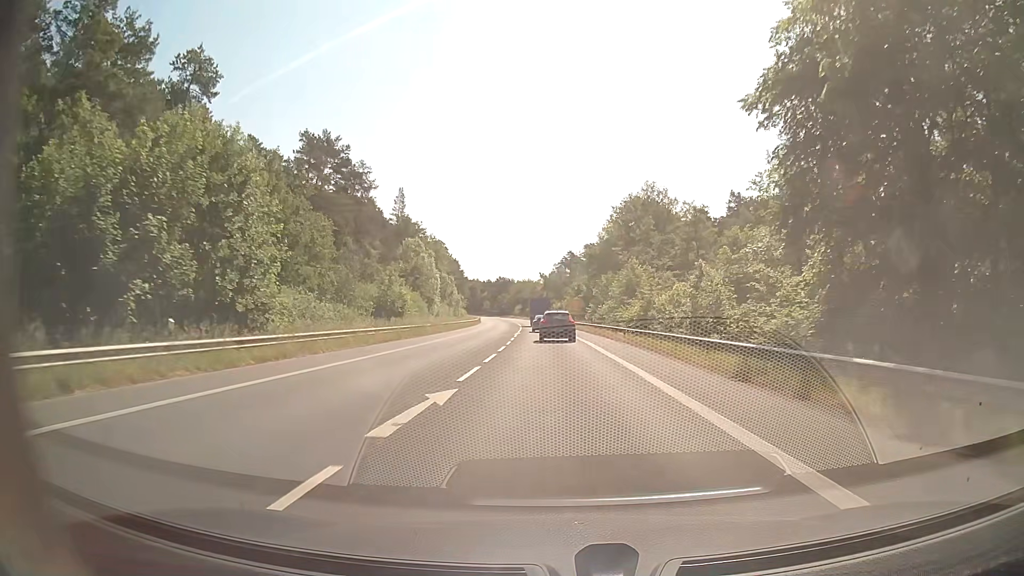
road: secondary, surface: asphalt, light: Day
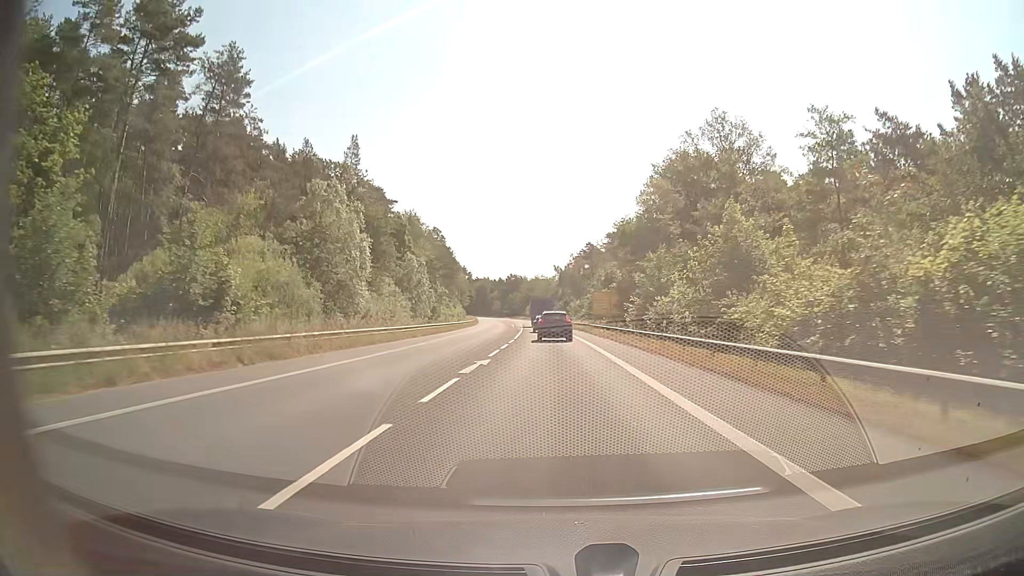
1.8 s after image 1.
(-0.4, +33.6) m; -1°
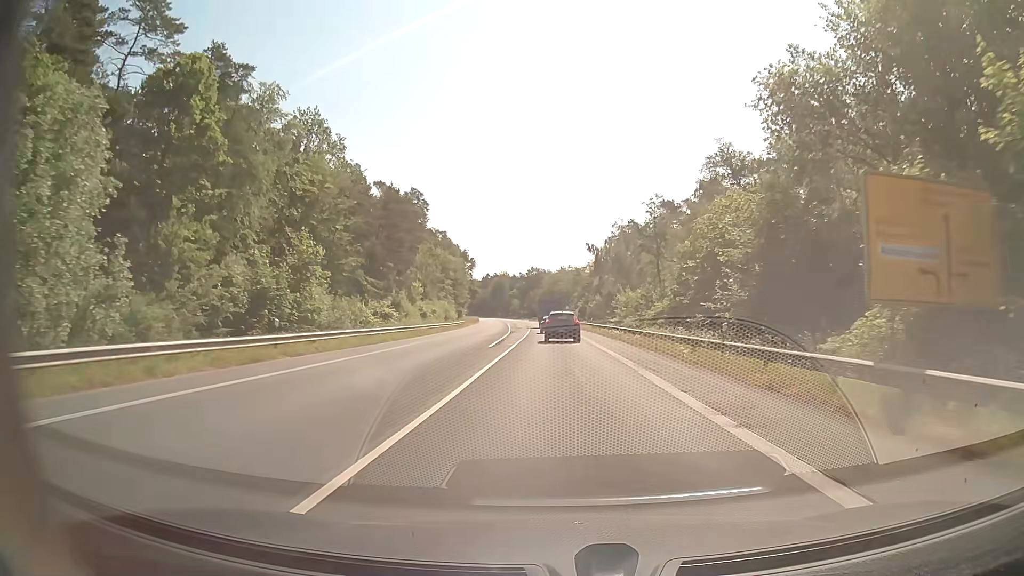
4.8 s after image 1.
(-1.3, +56.3) m; -2°
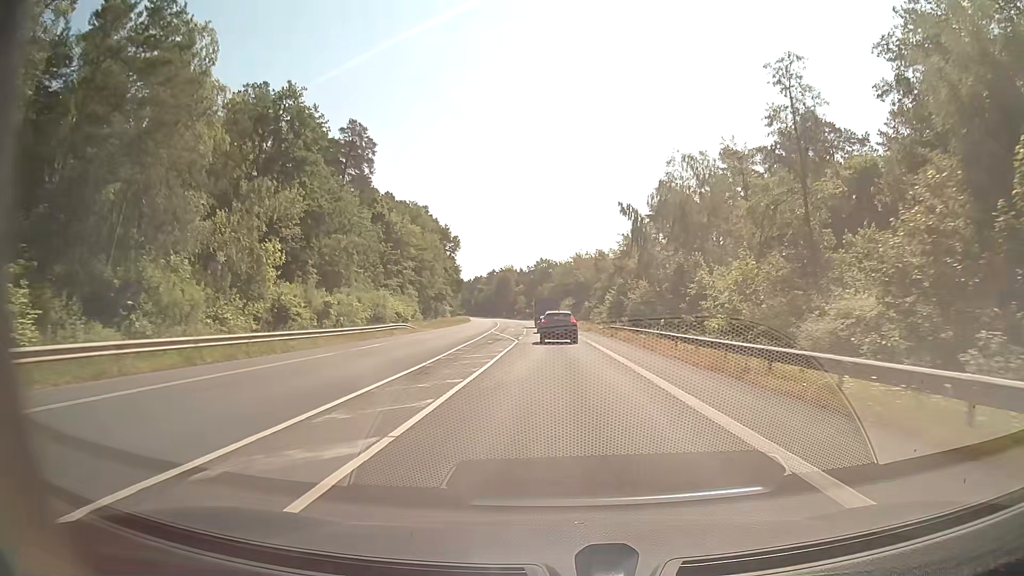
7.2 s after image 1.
(-0.3, +44.2) m; -1°
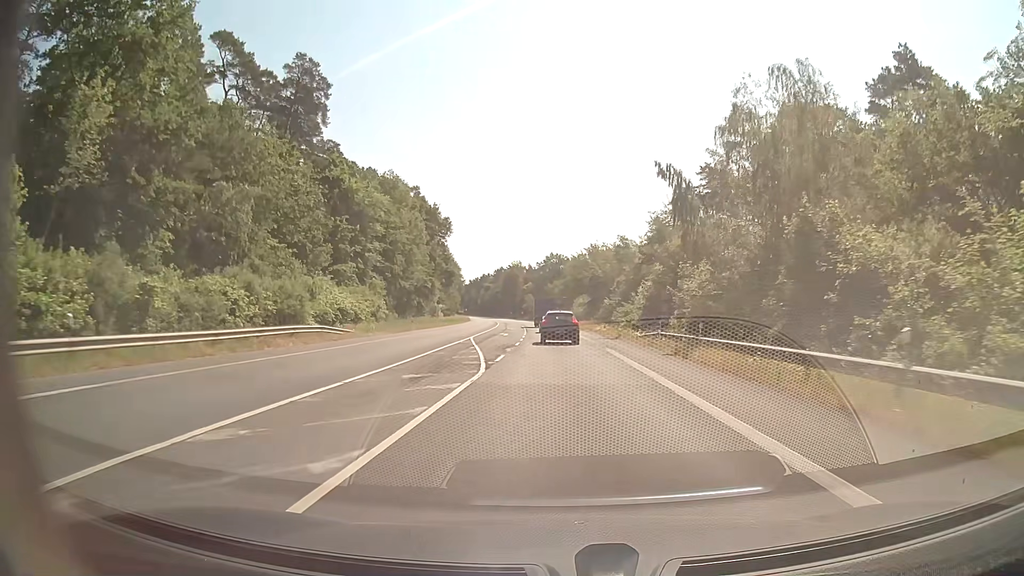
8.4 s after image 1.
(-0.2, +21.6) m; -1°
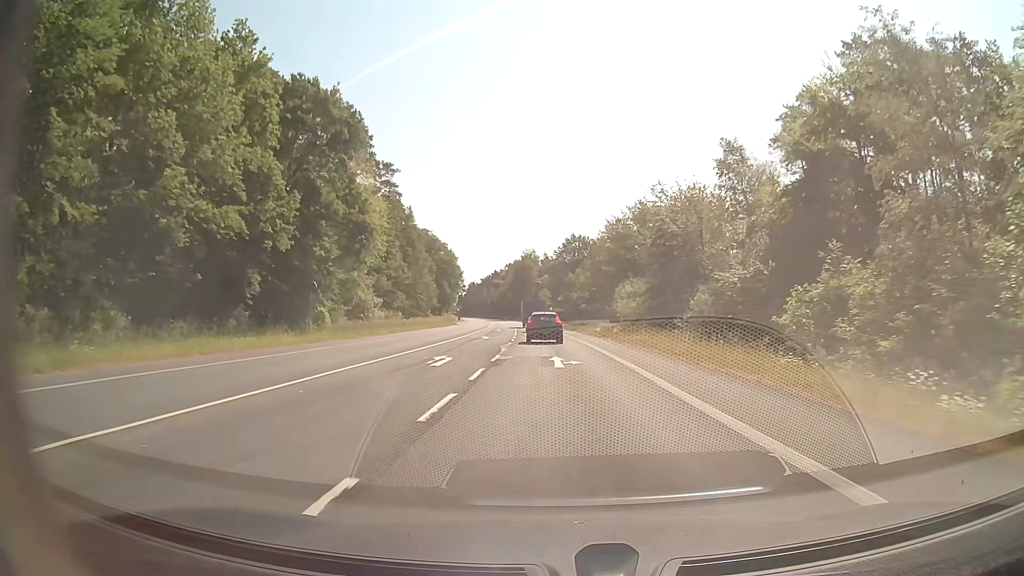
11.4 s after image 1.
(-0.7, +53.1) m; -2°
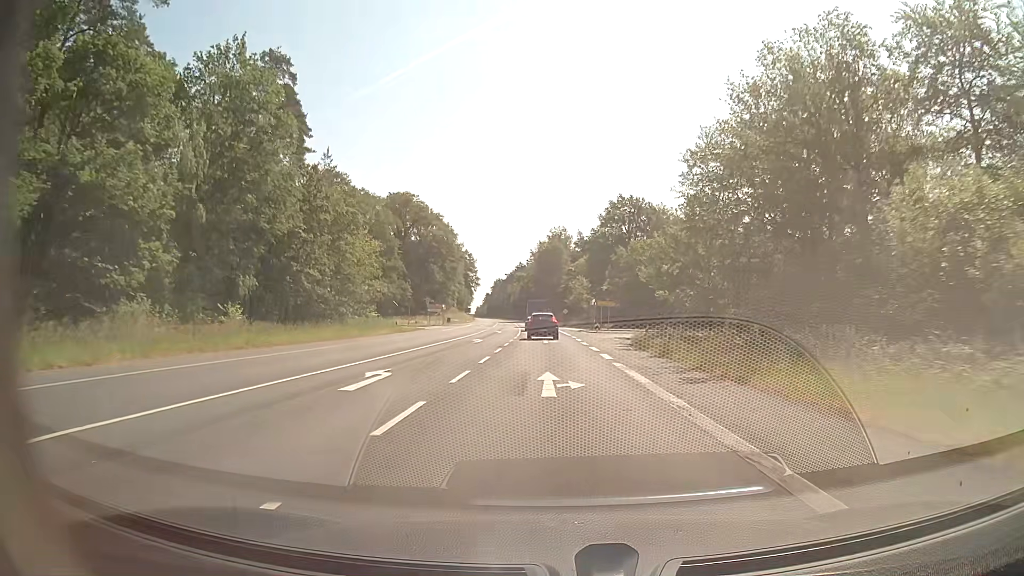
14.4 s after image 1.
(-1.0, +55.4) m; -3°
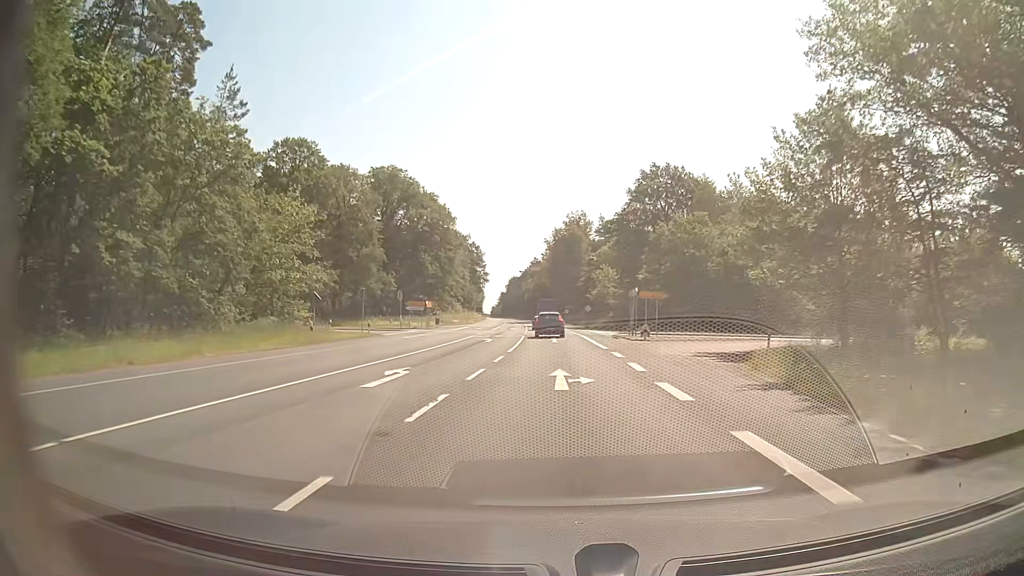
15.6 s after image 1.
(-0.3, +23.2) m; -1°
(0, +10) (0, +20) (0, +30) (0, +40) (-1, +50) (-1, +60) (-1, +70) (-2, +80) (-2, +90) (-2, +100) m
